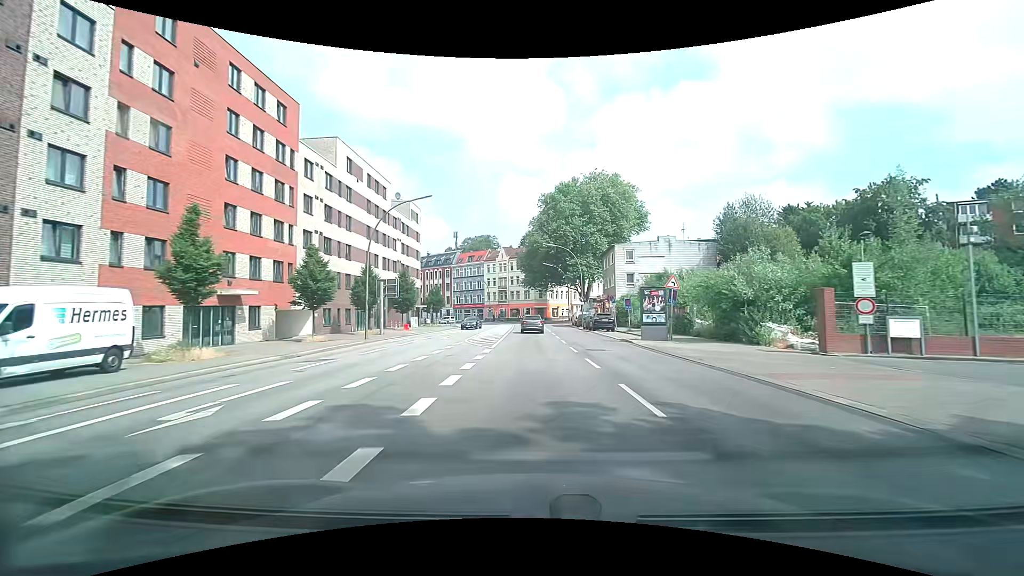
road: secondary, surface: asphalt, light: Day
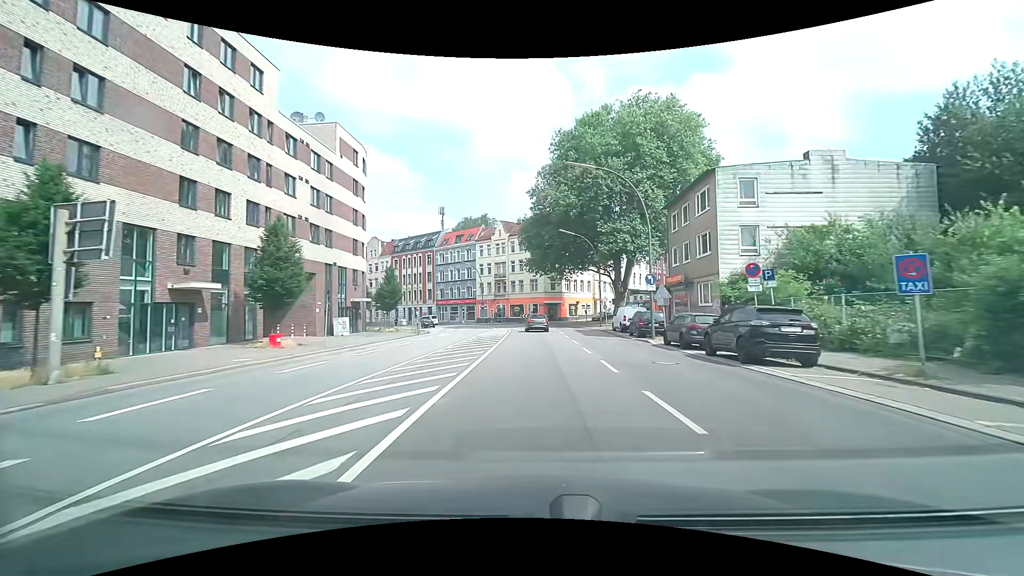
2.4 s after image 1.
(-0.5, +30.9) m; -1°
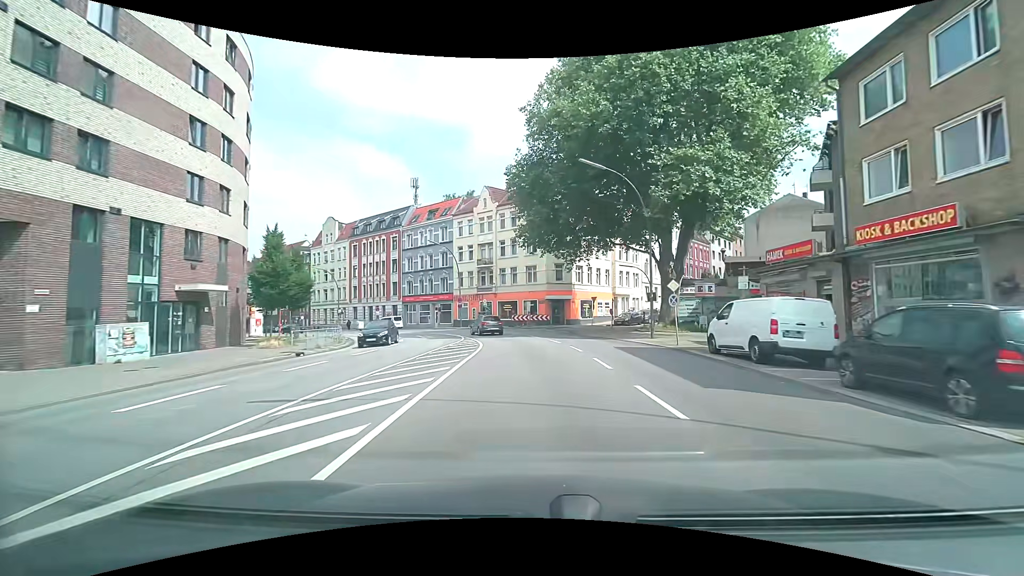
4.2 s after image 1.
(0.0, +23.2) m; 0°
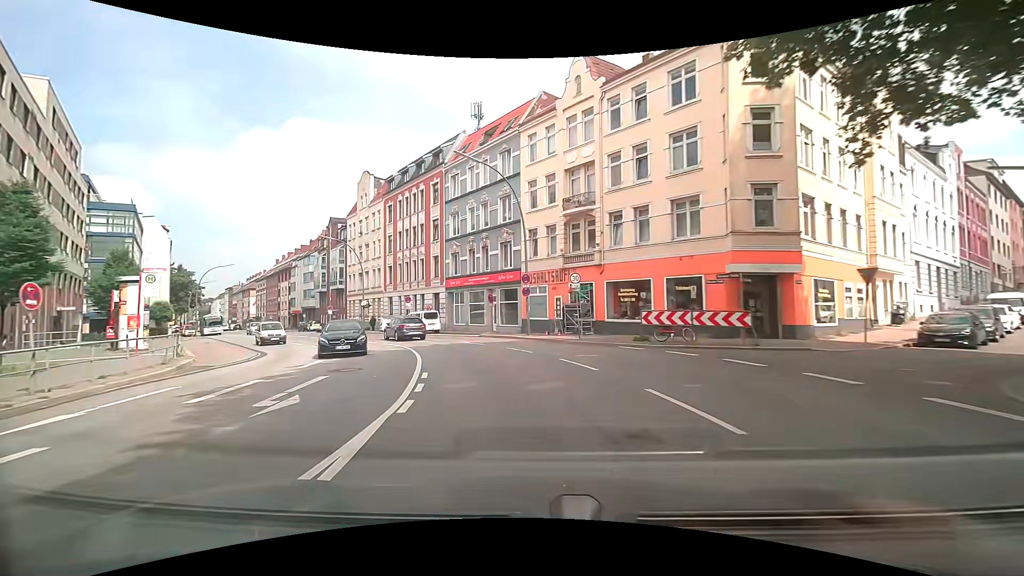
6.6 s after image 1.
(-1.5, +30.6) m; -11°
